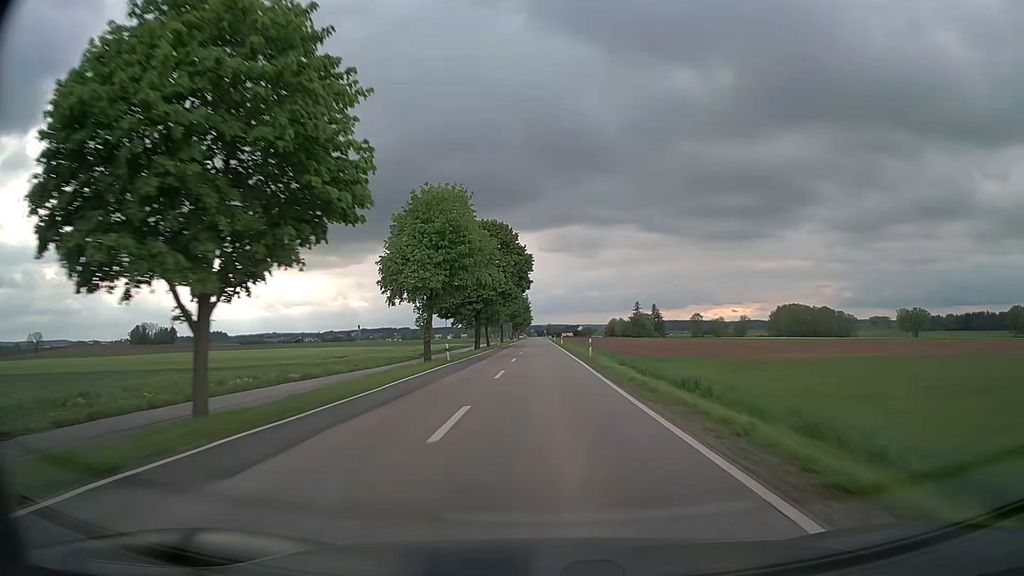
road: secondary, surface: asphalt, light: Day
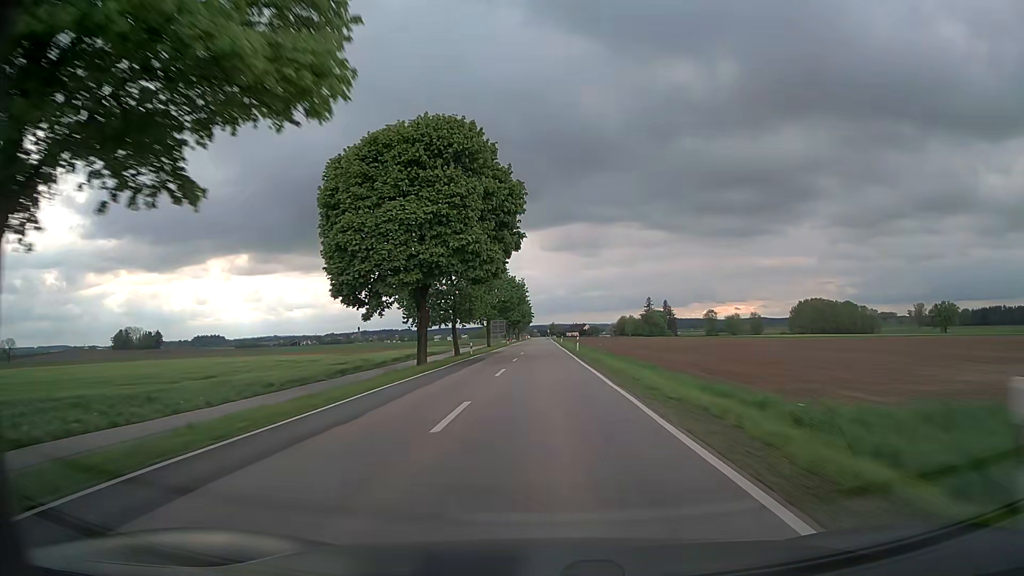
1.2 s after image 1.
(0.0, +35.0) m; 0°
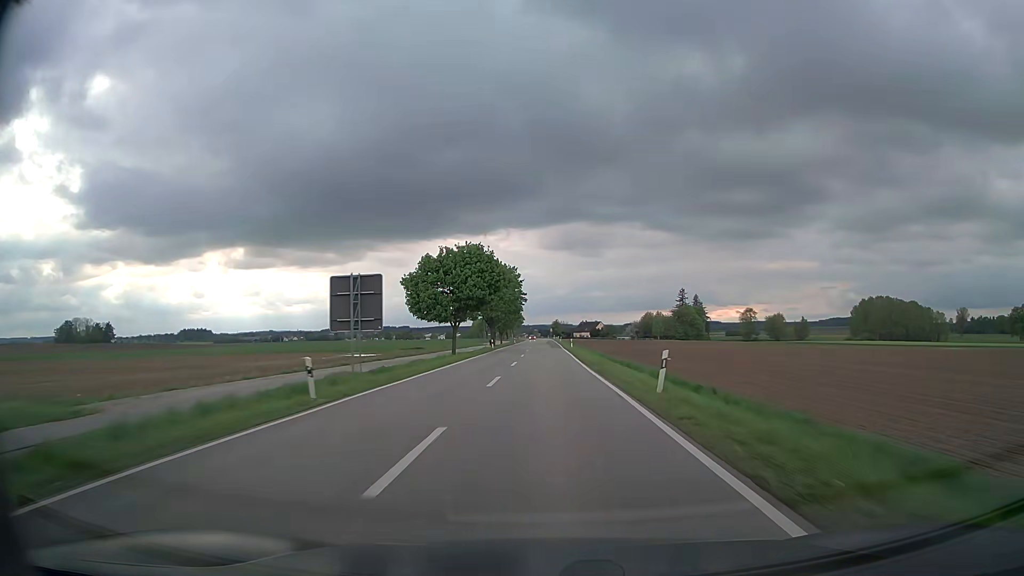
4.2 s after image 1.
(-0.2, +87.3) m; 0°
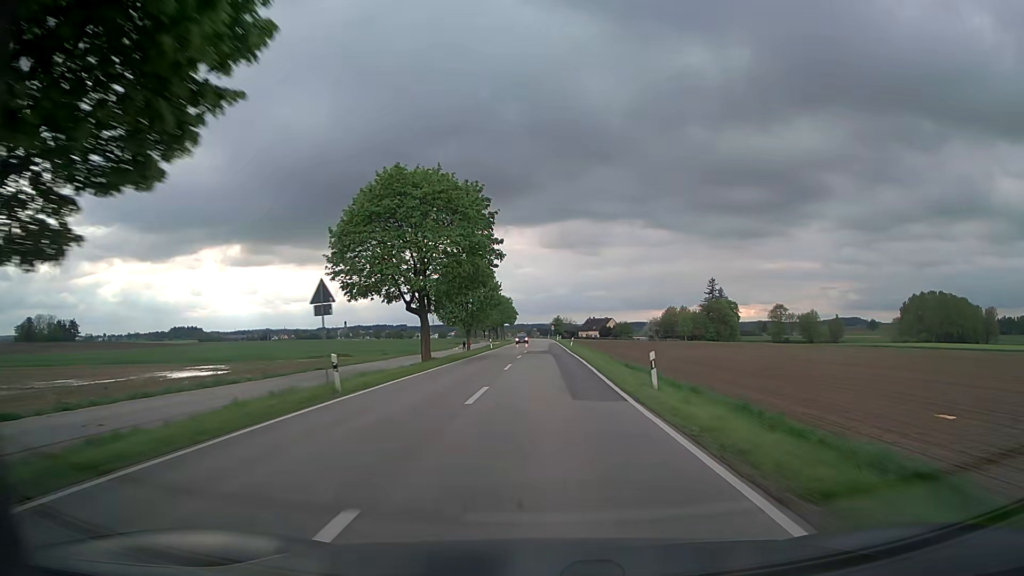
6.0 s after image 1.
(+0.2, +52.4) m; 0°
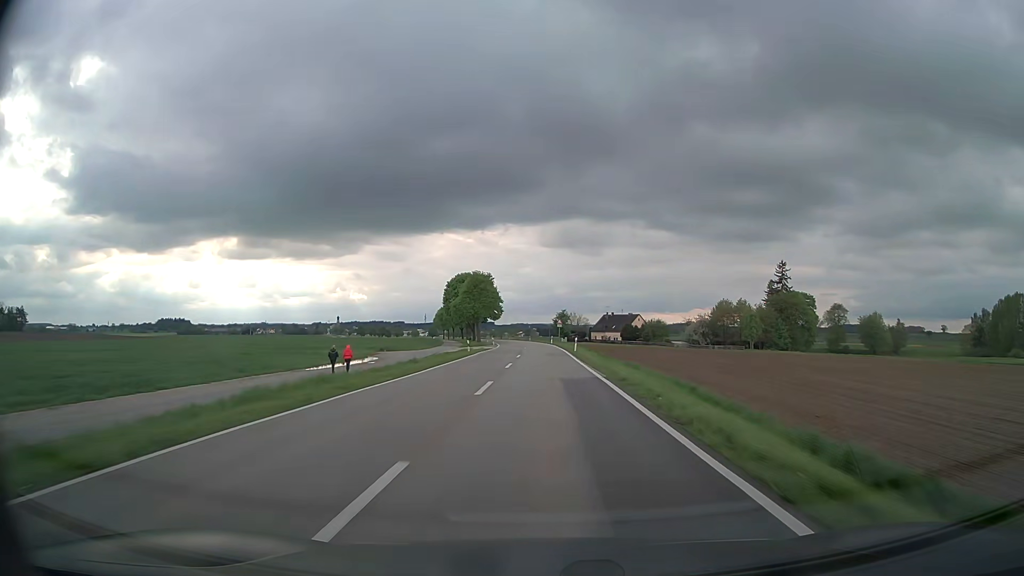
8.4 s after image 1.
(-0.1, +69.8) m; 0°
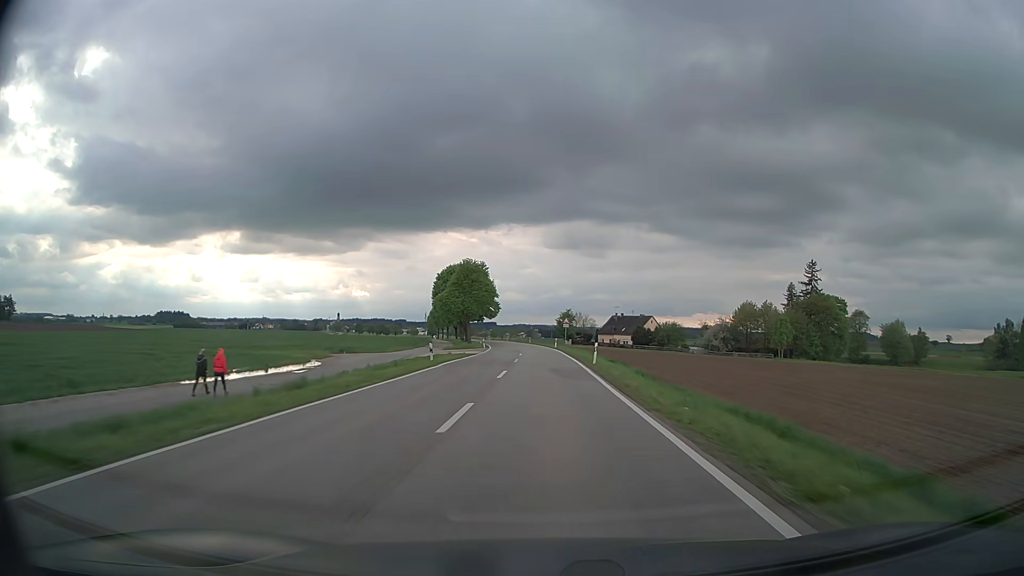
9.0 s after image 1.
(0.0, +17.5) m; 0°
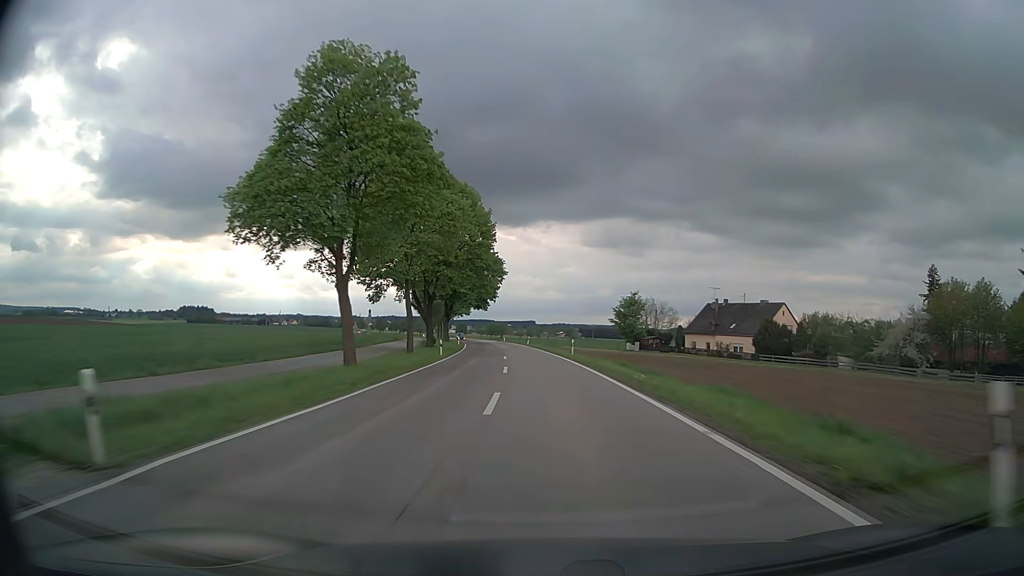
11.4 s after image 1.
(-1.3, +69.8) m; -3°
(0, +10) (0, +20) (-1, +30) (-1, +40) (-2, +50) (-3, +60) (-4, +70) (-5, +80) (-6, +90) (-7, +100) m
